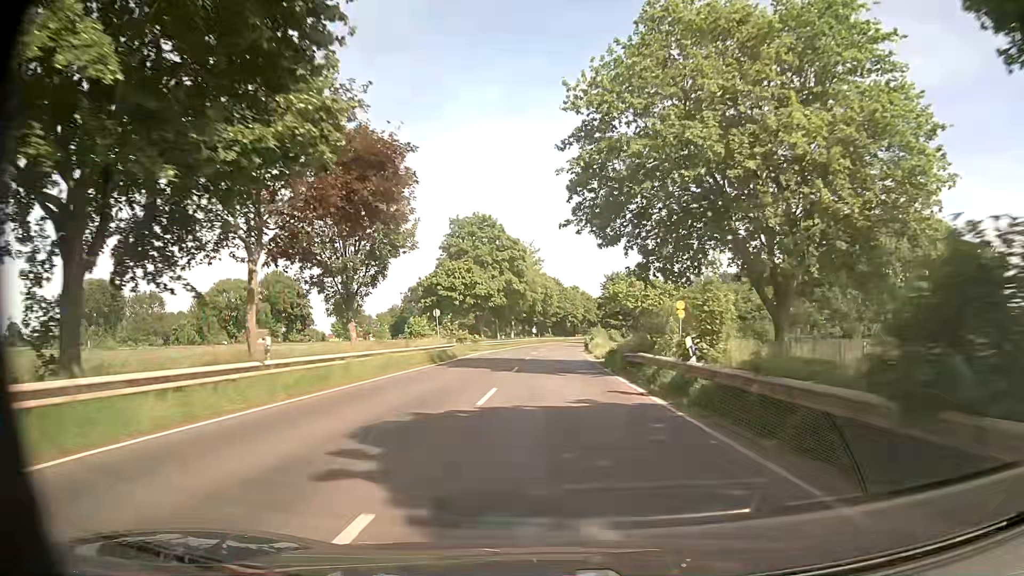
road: secondary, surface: asphalt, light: Day
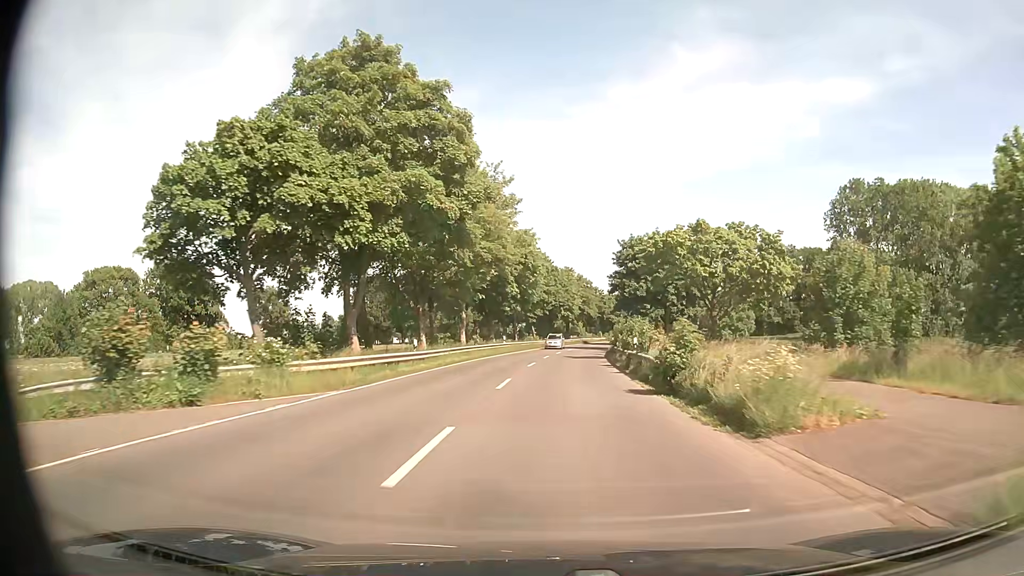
(+0.6, +43.0) m; +2°
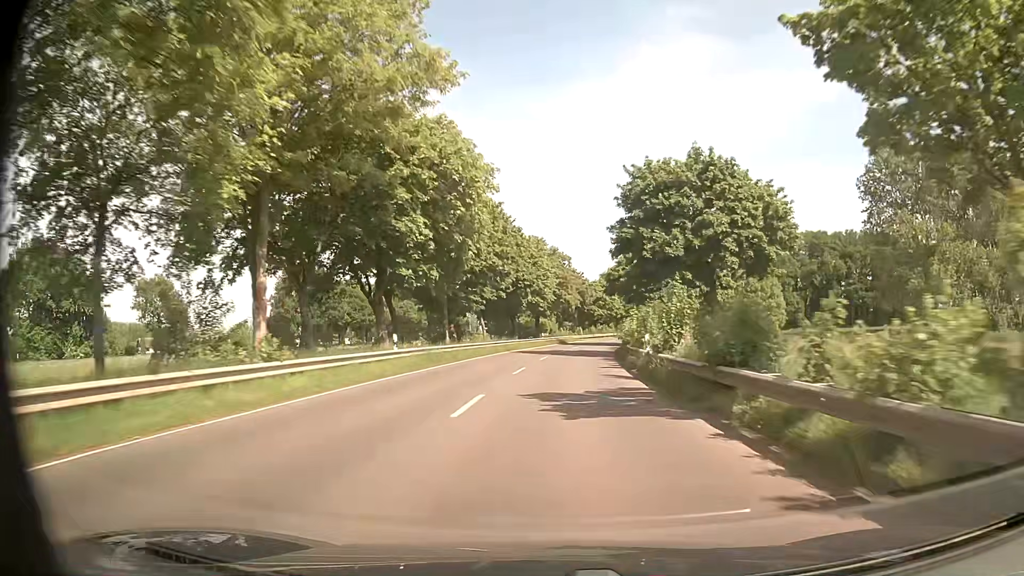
(+0.8, +32.2) m; +2°
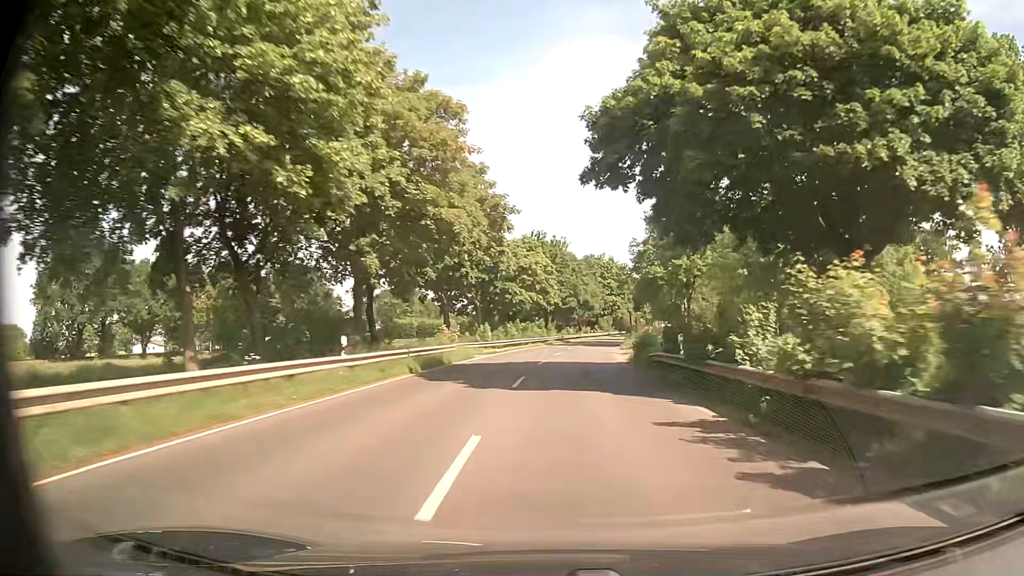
(+2.4, +53.6) m; +8°
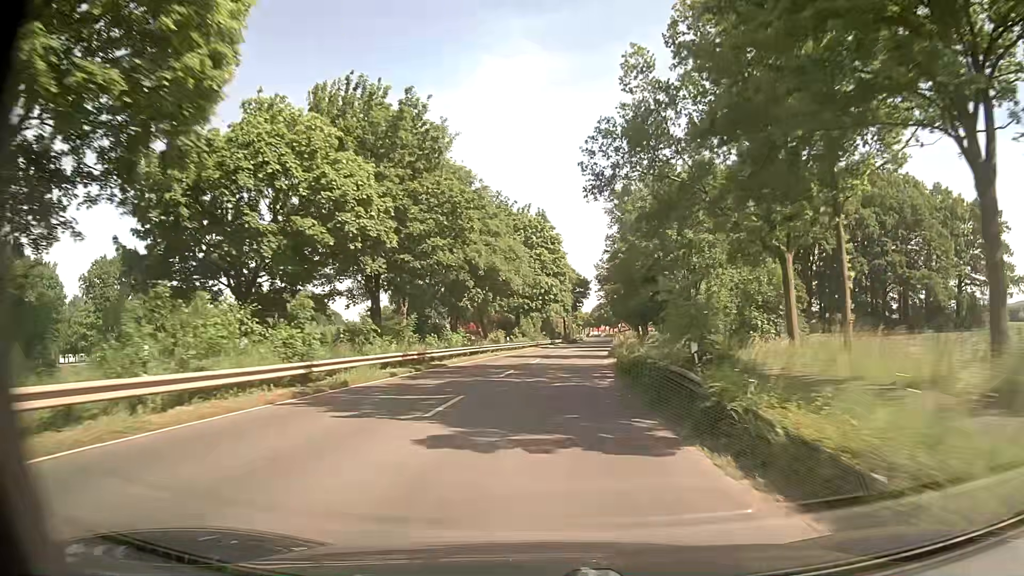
(+3.9, +53.6) m; +7°
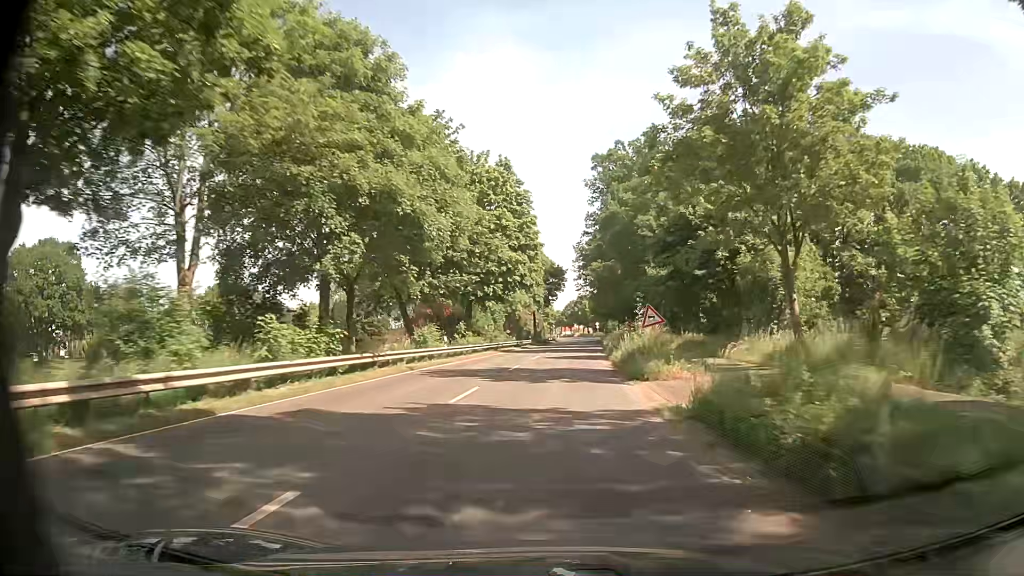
(+0.6, +21.5) m; +2°
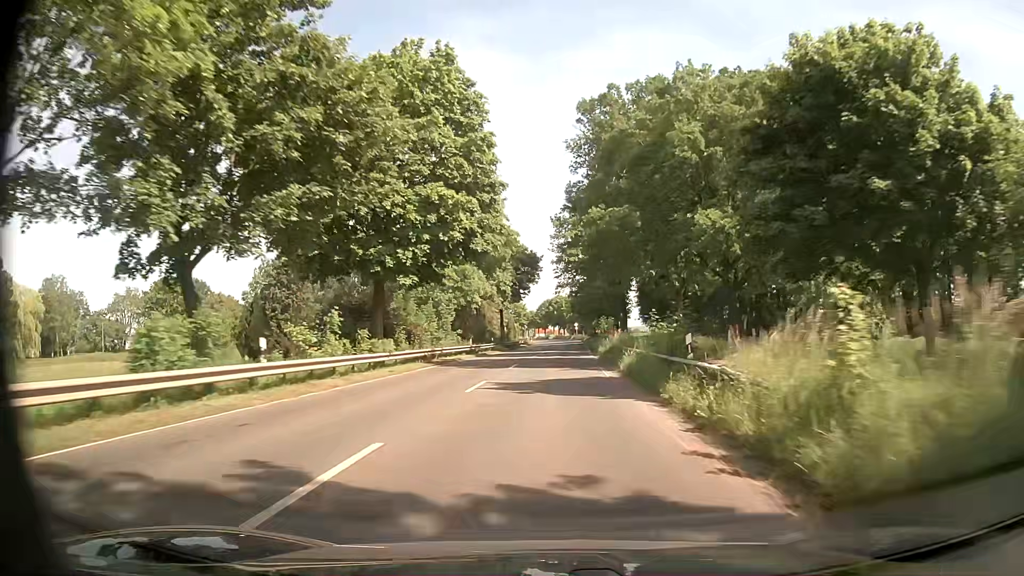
(+0.5, +21.5) m; +3°
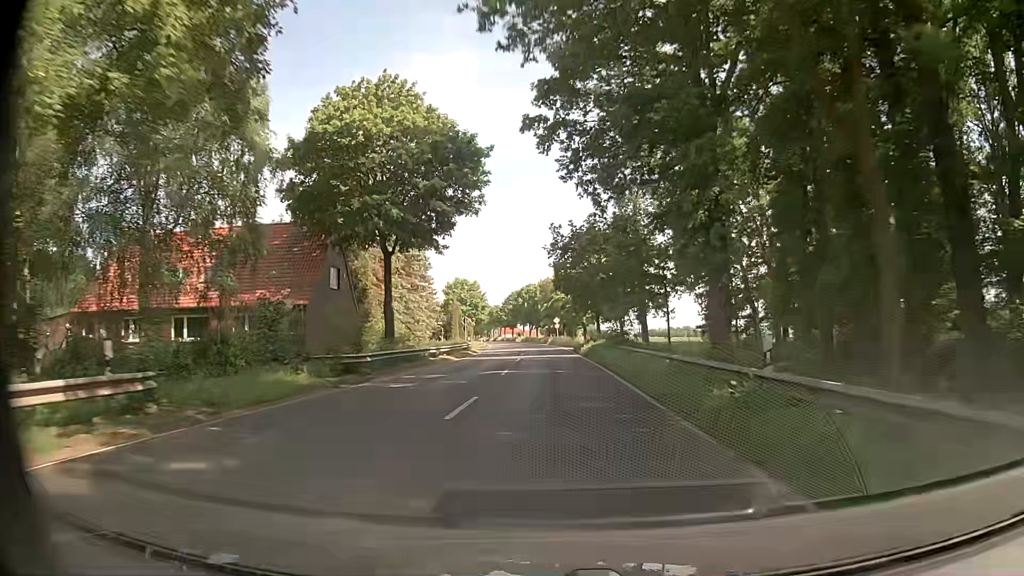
(+1.0, +53.6) m; +2°
(0, +10) (0, +20) (0, +30) (0, +40) (0, +50) (-1, +60) (-1, +70) (-2, +80) (-3, +90) (-4, +100) m
